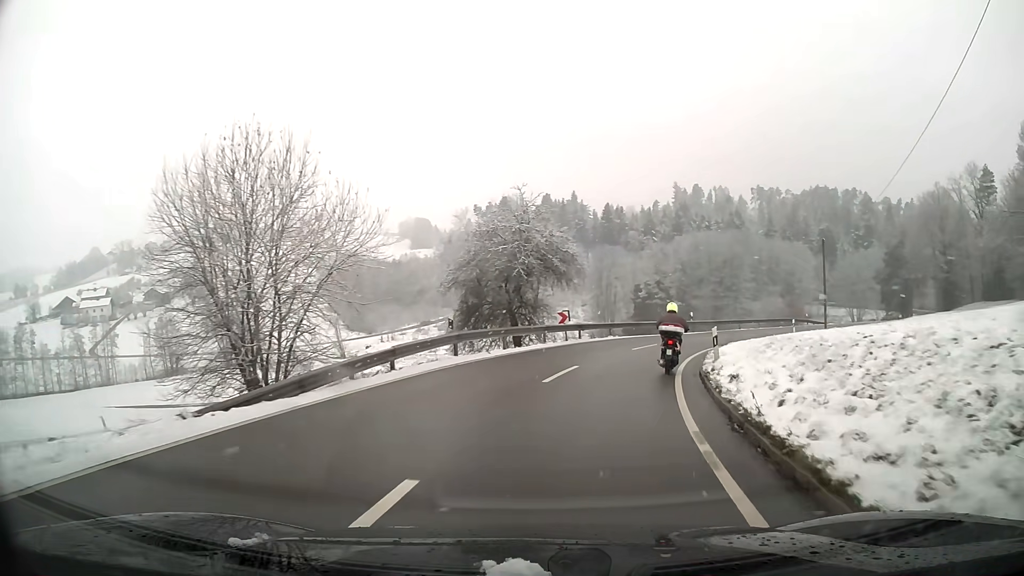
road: tertiary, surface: asphalt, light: Day
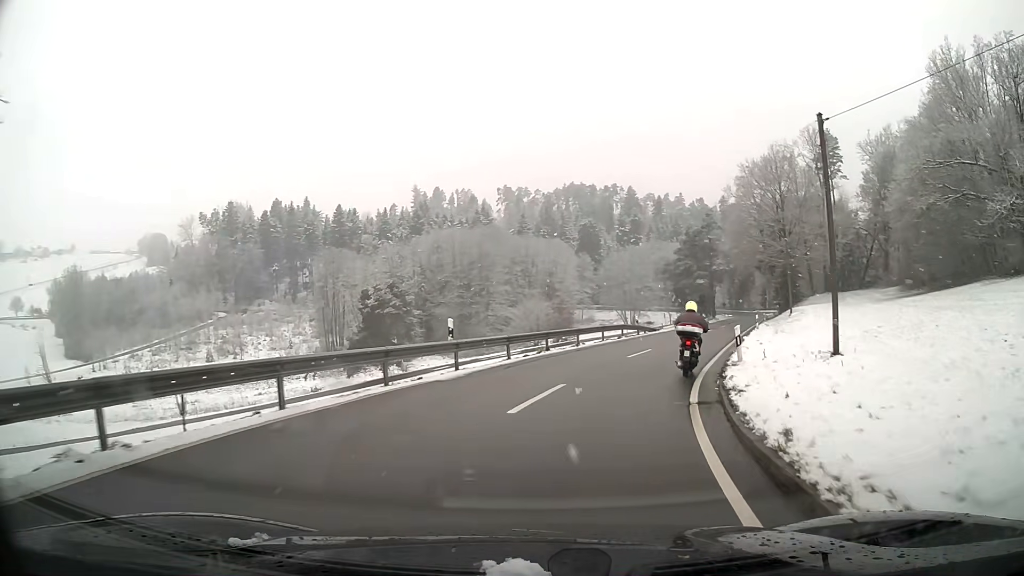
(+5.0, +26.5) m; +22°
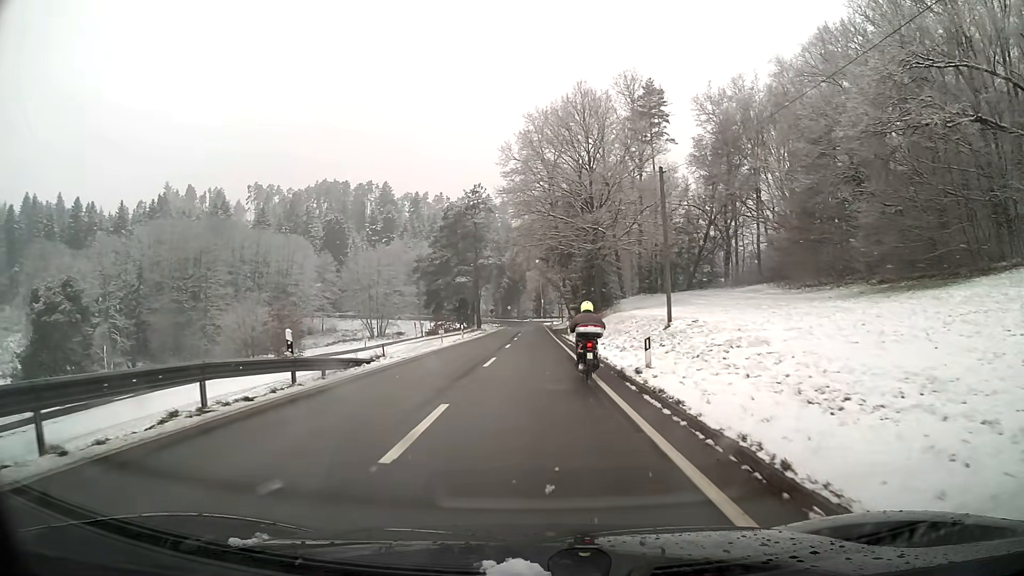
(+5.2, +26.2) m; +18°
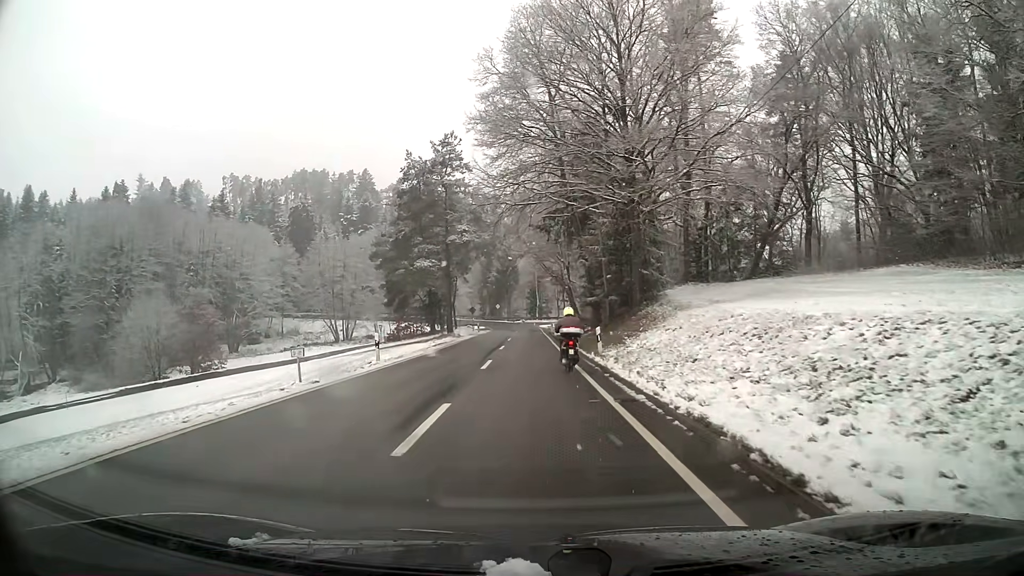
(0.0, +23.5) m; 0°
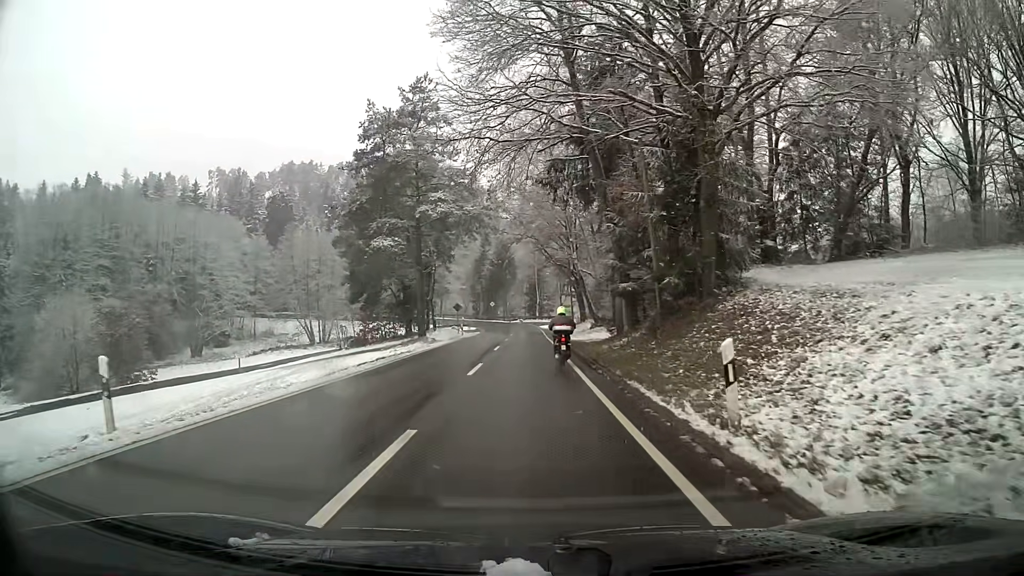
(0.0, +14.5) m; 0°
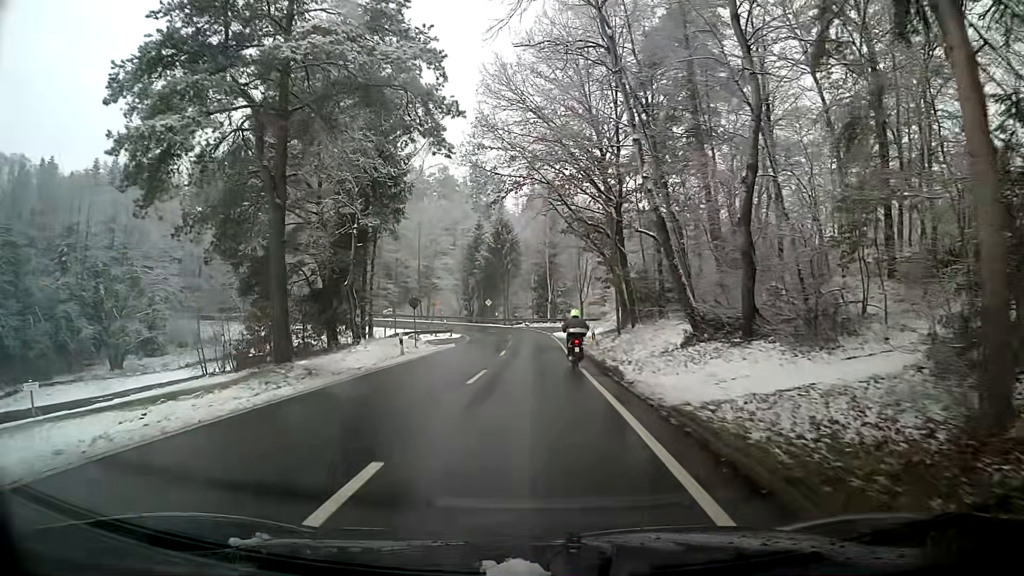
(-0.2, +26.0) m; 0°
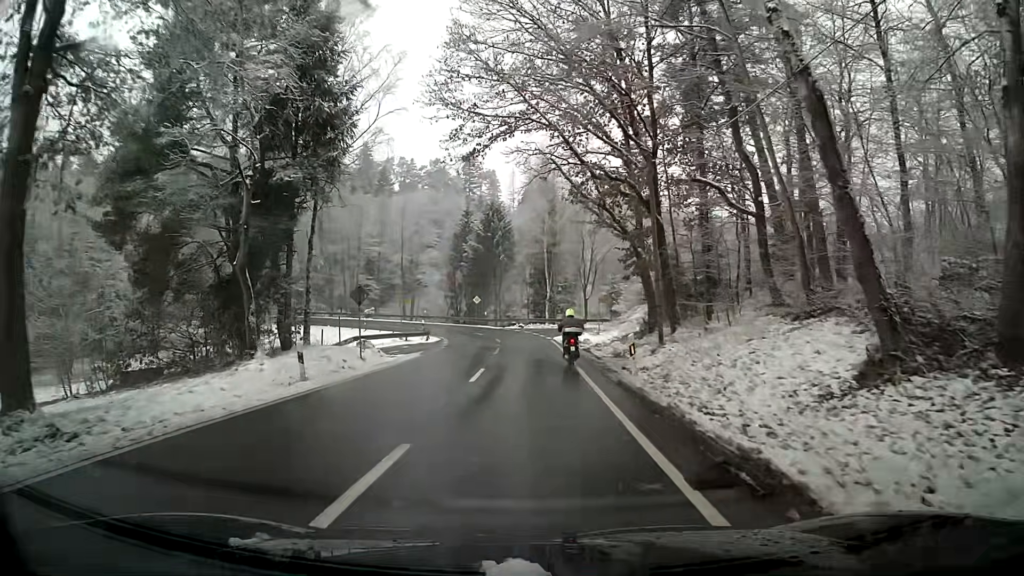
(-0.1, +10.9) m; -1°
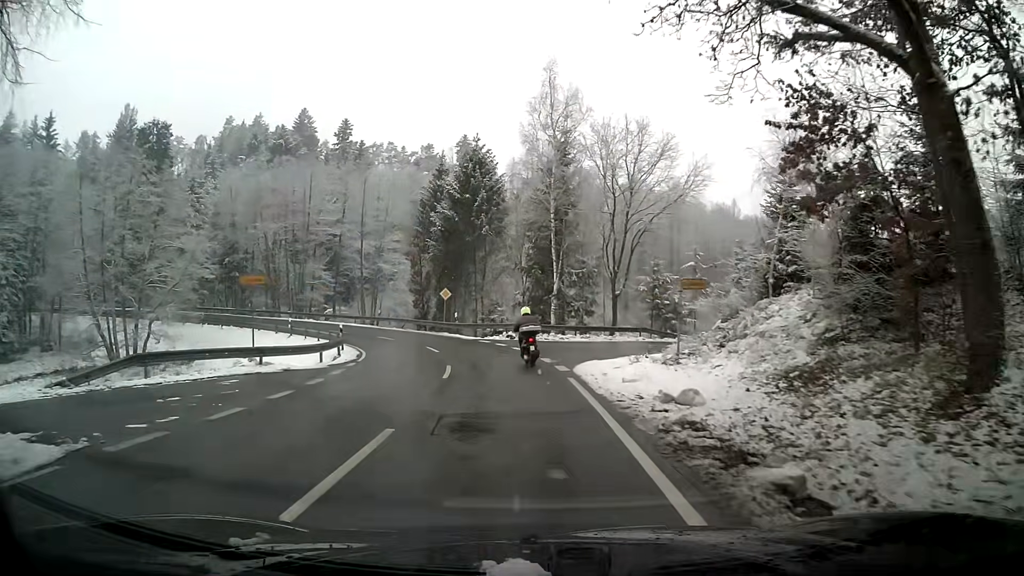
(0.0, +23.0) m; -1°
